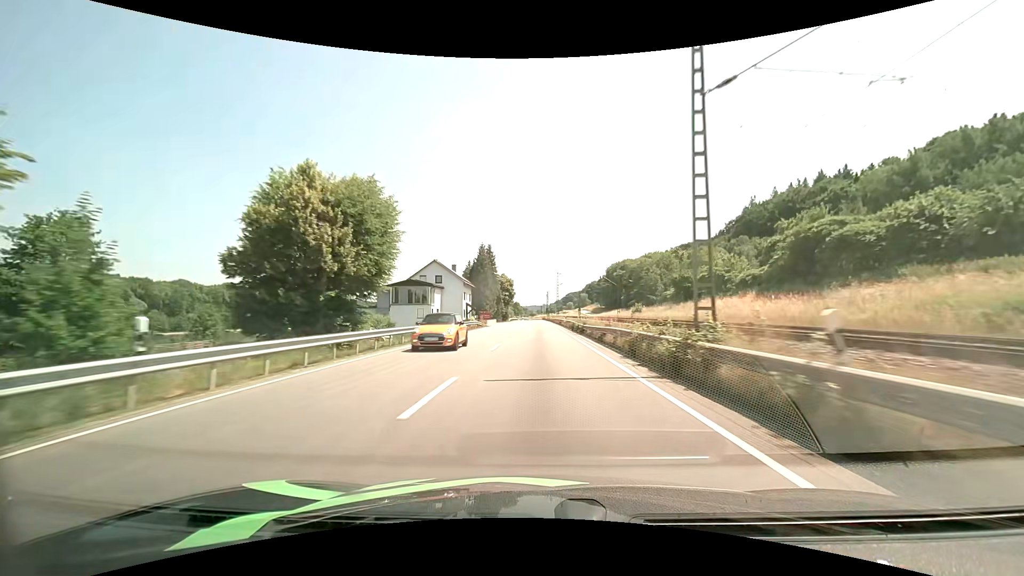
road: primary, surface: asphalt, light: Day
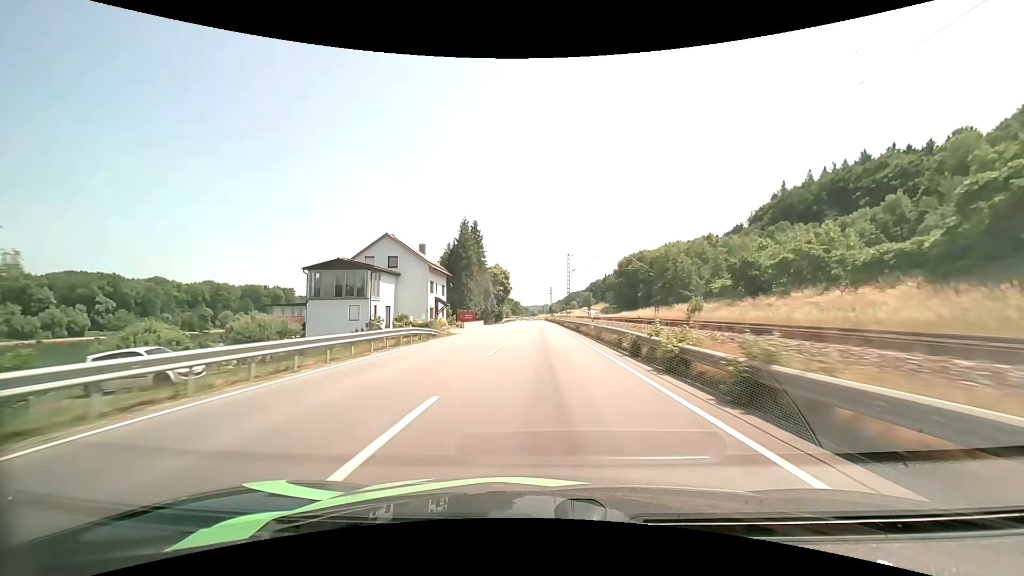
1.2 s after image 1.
(-0.1, +27.0) m; 0°
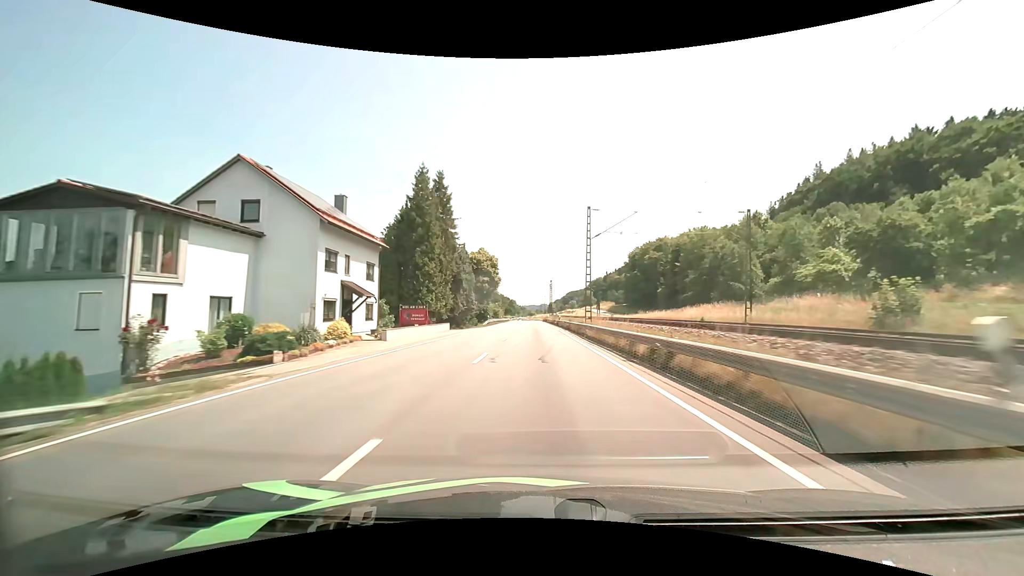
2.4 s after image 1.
(+0.1, +27.2) m; 0°
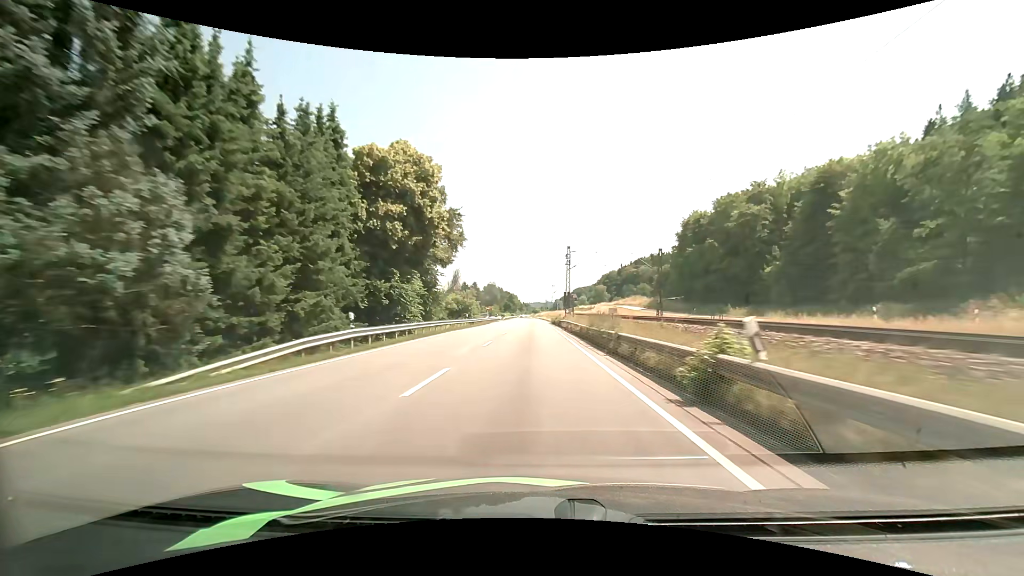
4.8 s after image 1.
(0.0, +54.6) m; -1°
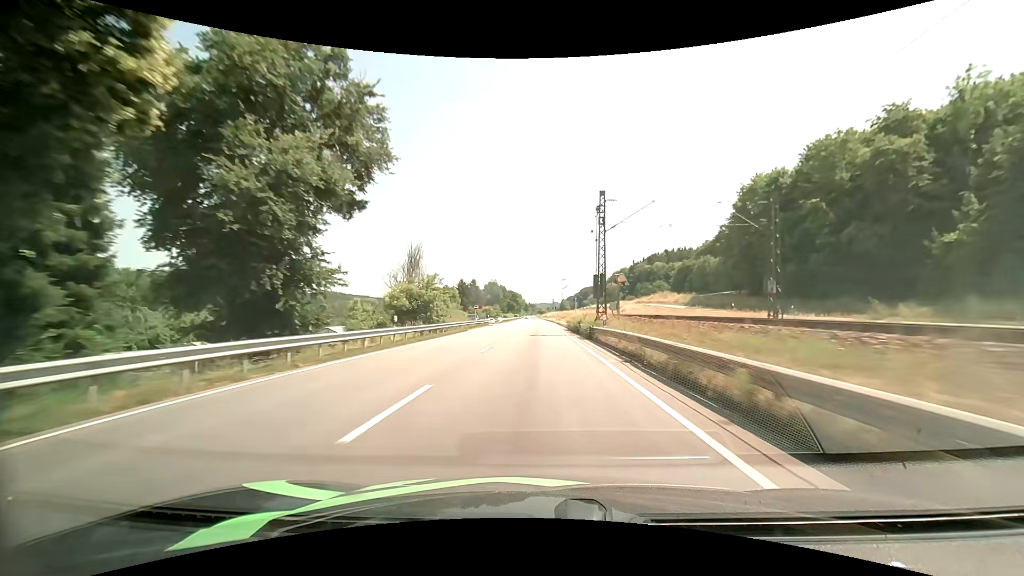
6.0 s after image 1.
(-0.1, +27.3) m; -1°
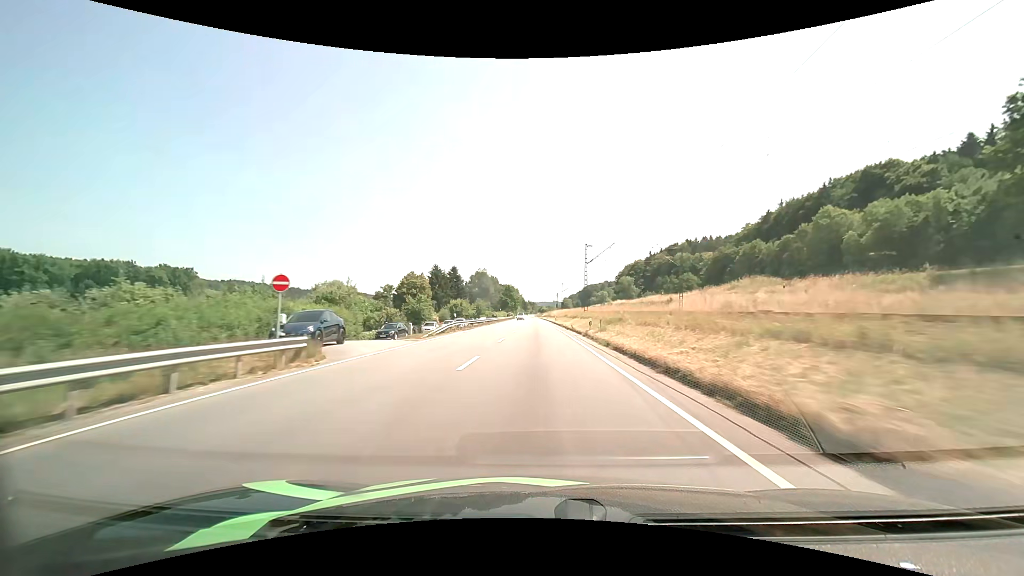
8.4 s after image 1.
(0.0, +54.7) m; 0°
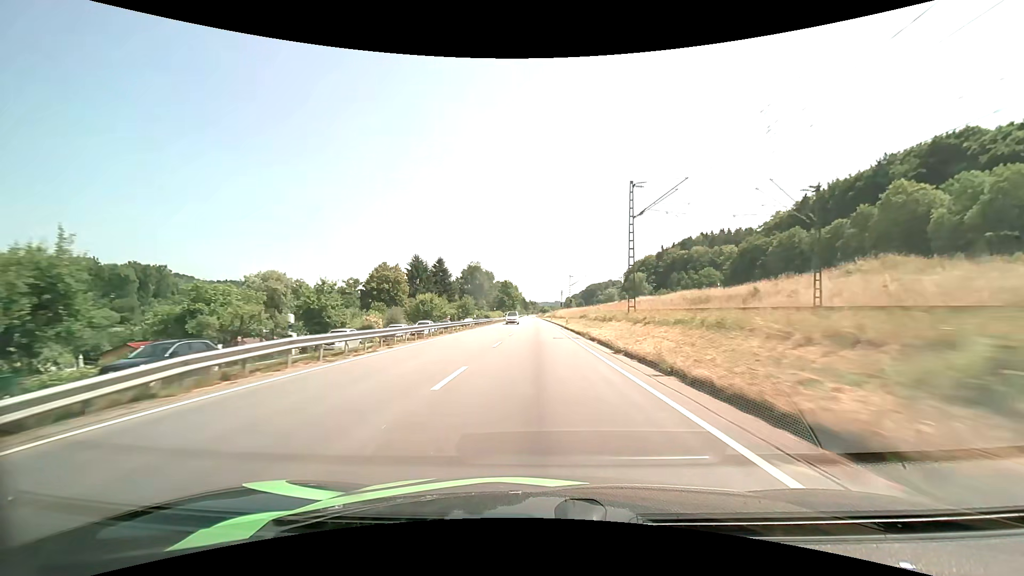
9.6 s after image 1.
(-0.1, +27.6) m; 0°
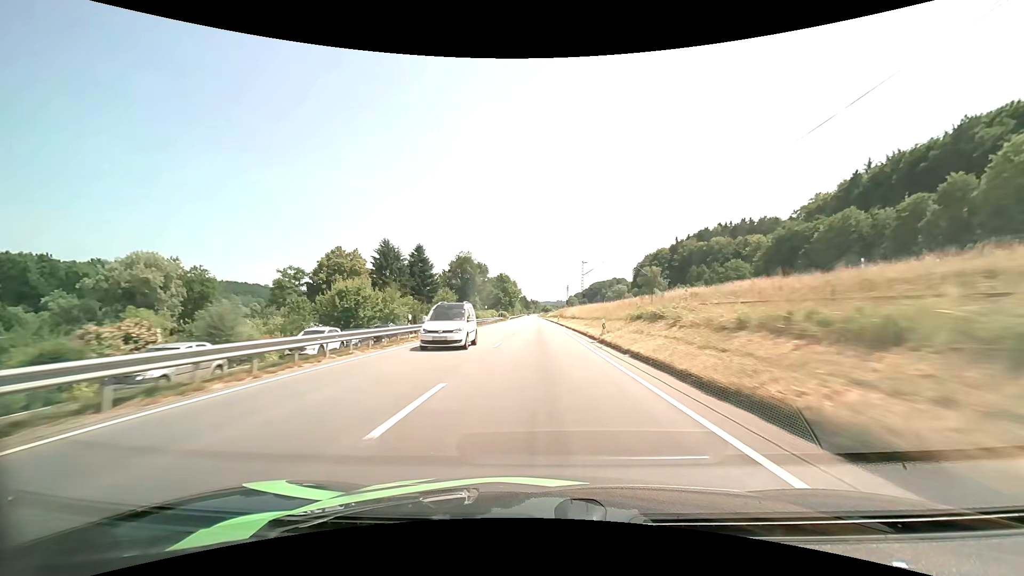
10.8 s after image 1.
(-0.1, +27.9) m; 0°
(0, +10) (0, +20) (0, +30) (0, +40) (0, +50) (0, +60) (0, +70) (0, +80) (0, +90) (0, +100) m
